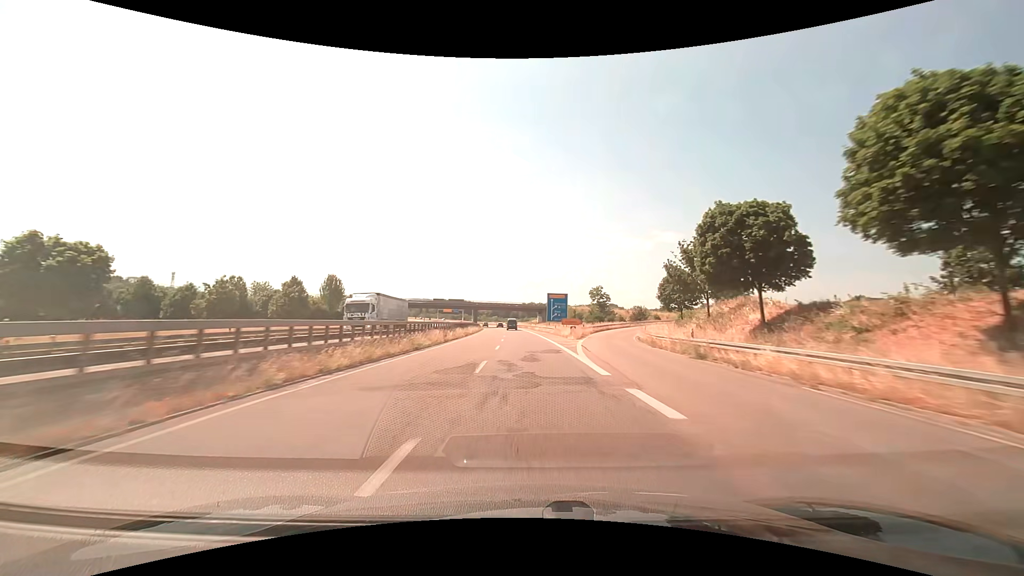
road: trunk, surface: asphalt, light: Day
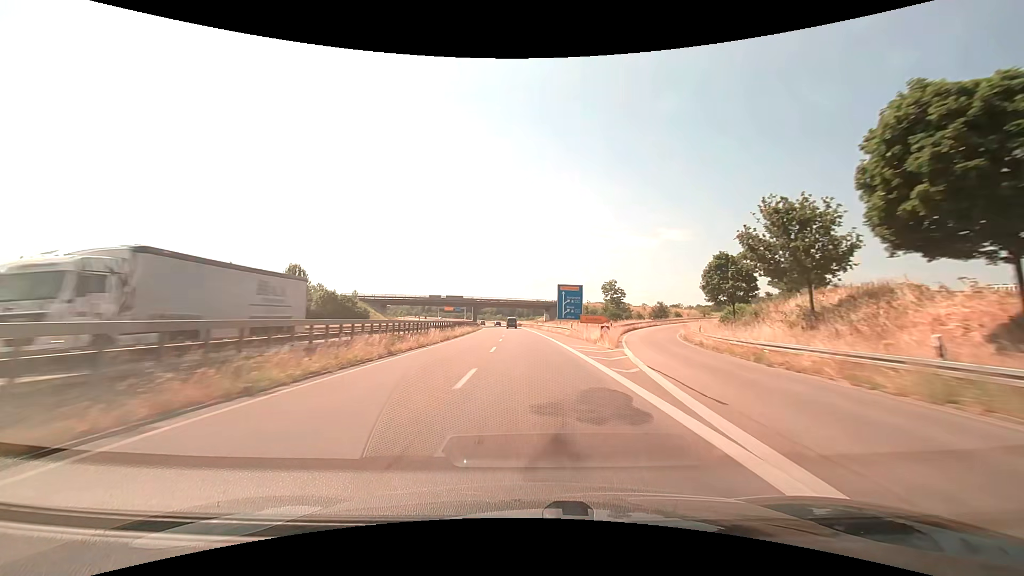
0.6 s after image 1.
(0.0, +15.7) m; -1°
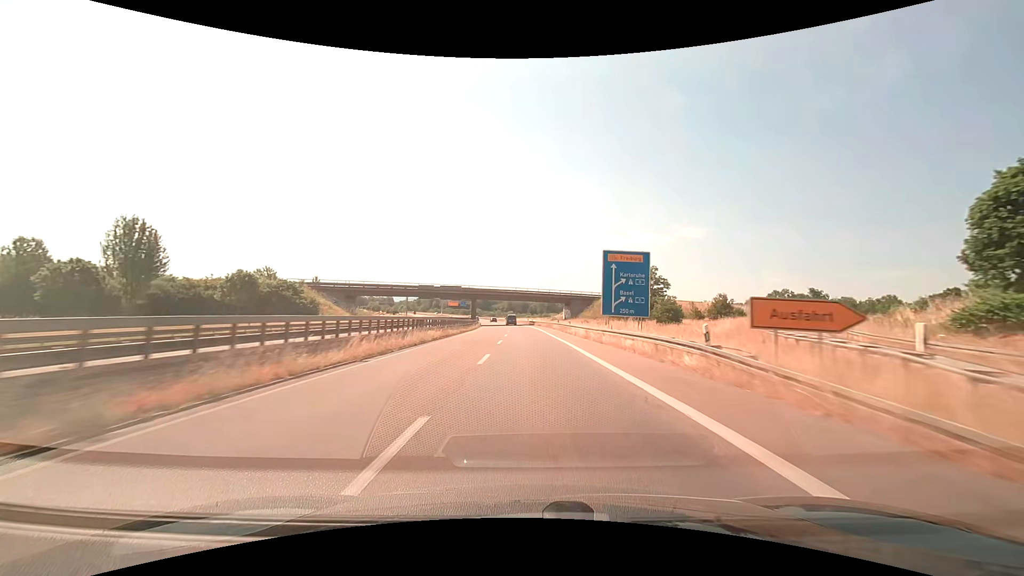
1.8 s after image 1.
(-0.4, +31.1) m; -2°
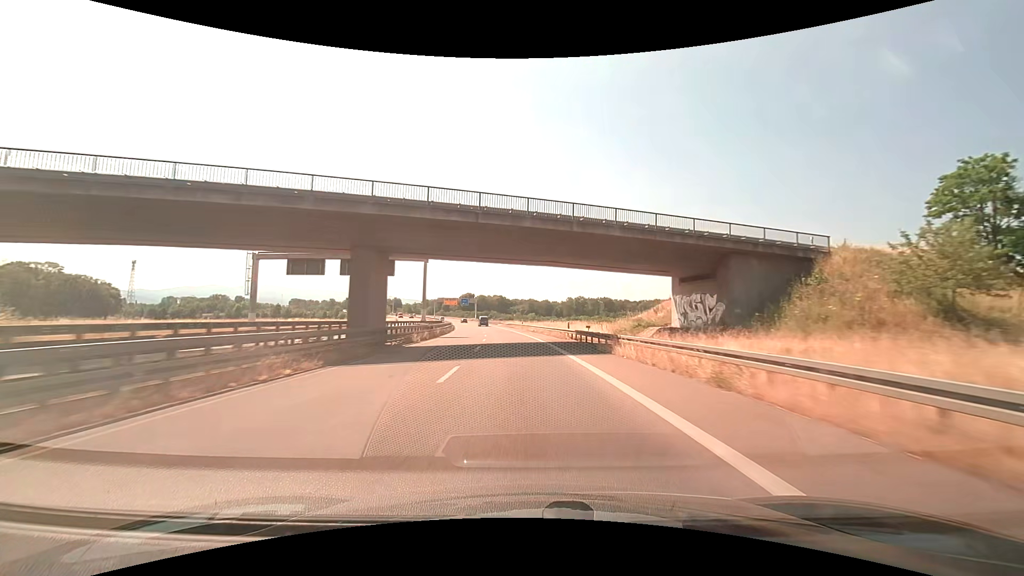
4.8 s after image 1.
(-1.1, +75.3) m; -2°
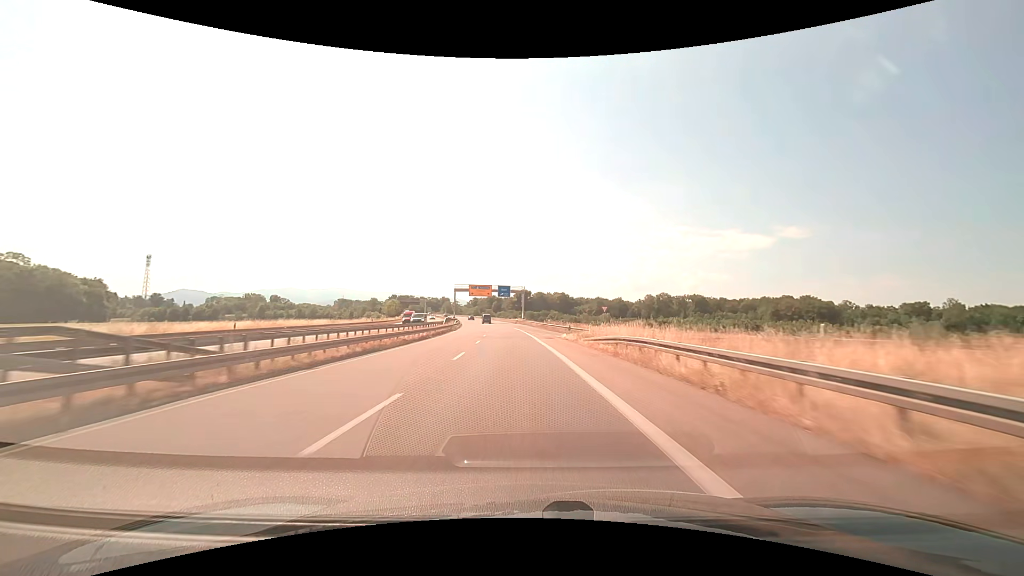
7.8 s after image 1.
(-4.6, +78.0) m; -7°
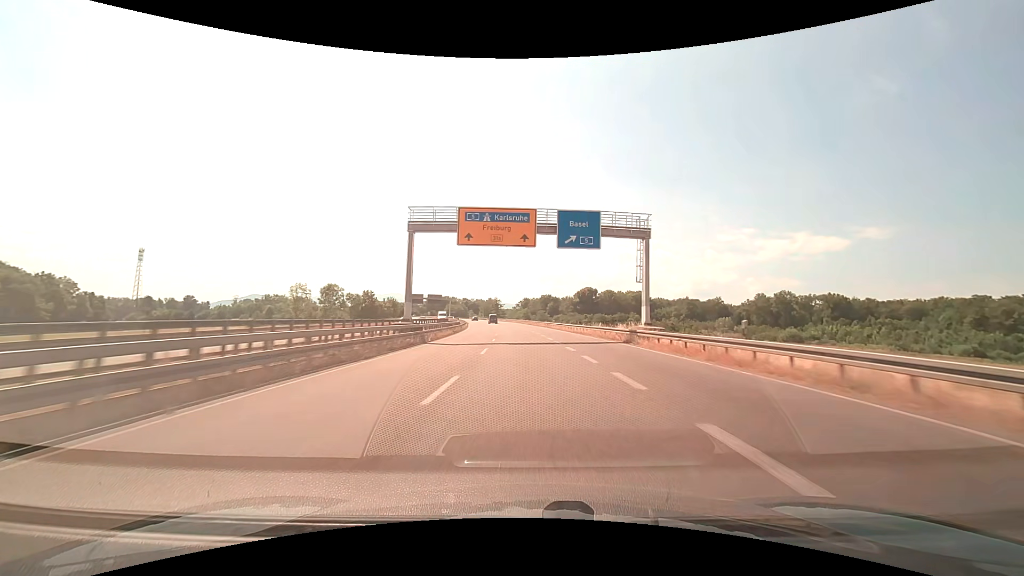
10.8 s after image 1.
(-5.3, +81.7) m; -7°
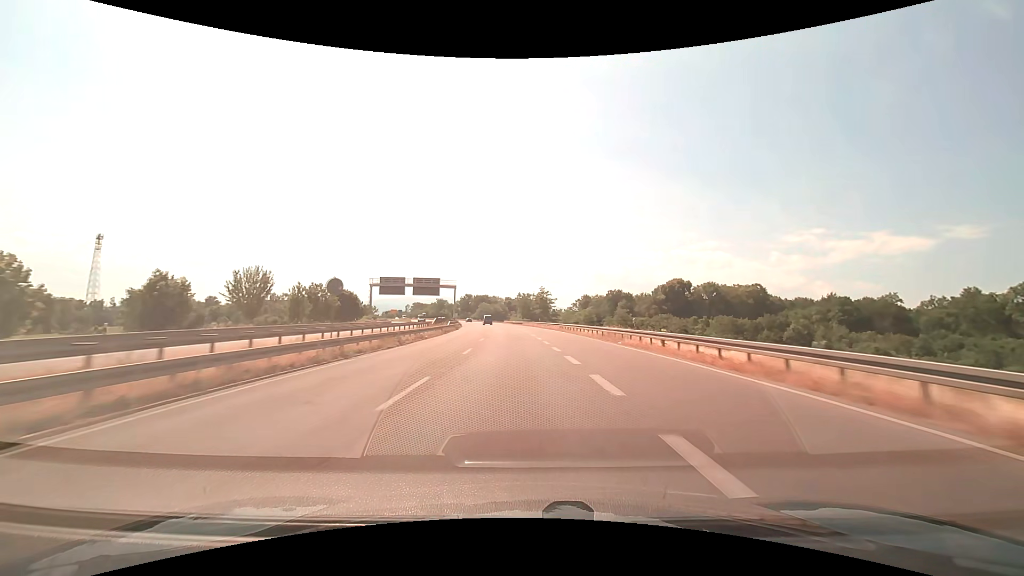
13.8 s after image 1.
(-3.5, +84.8) m; -6°
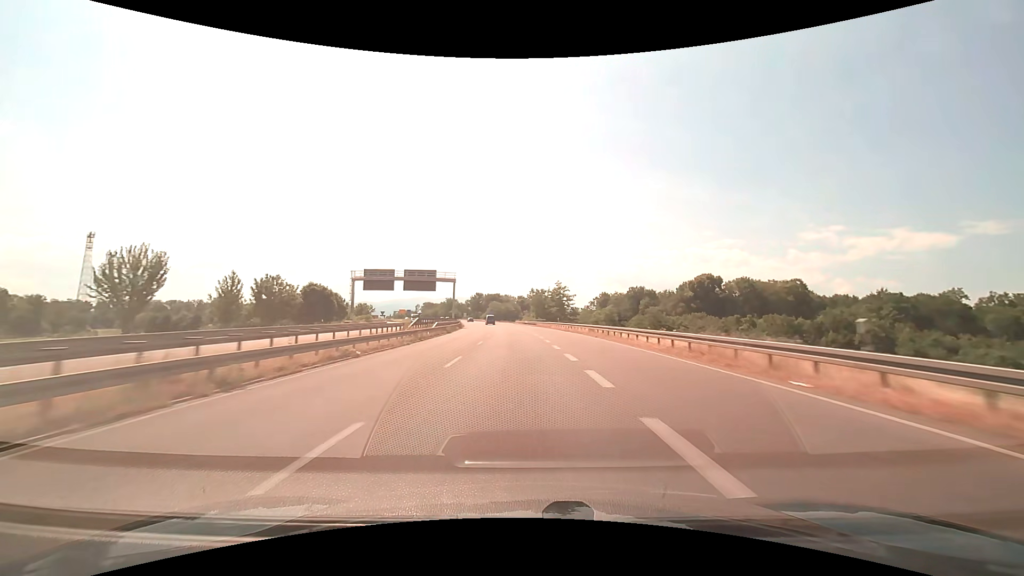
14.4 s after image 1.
(-0.2, +16.9) m; -1°
(0, +10) (0, +20) (-1, +30) (-1, +40) (-2, +50) (-3, +60) (-3, +70) (-5, +80) (-6, +90) (-7, +100) m
